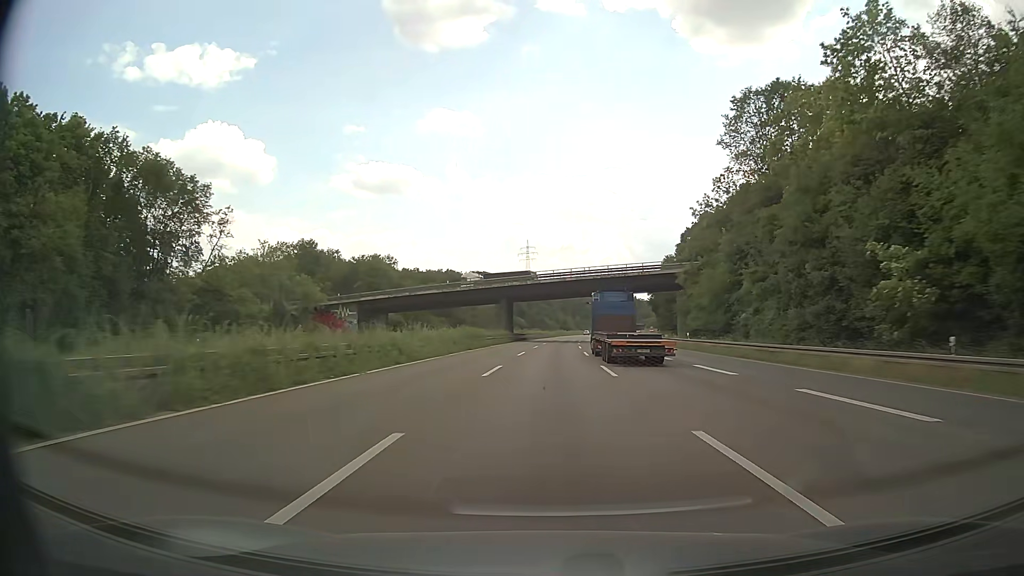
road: motorway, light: Day
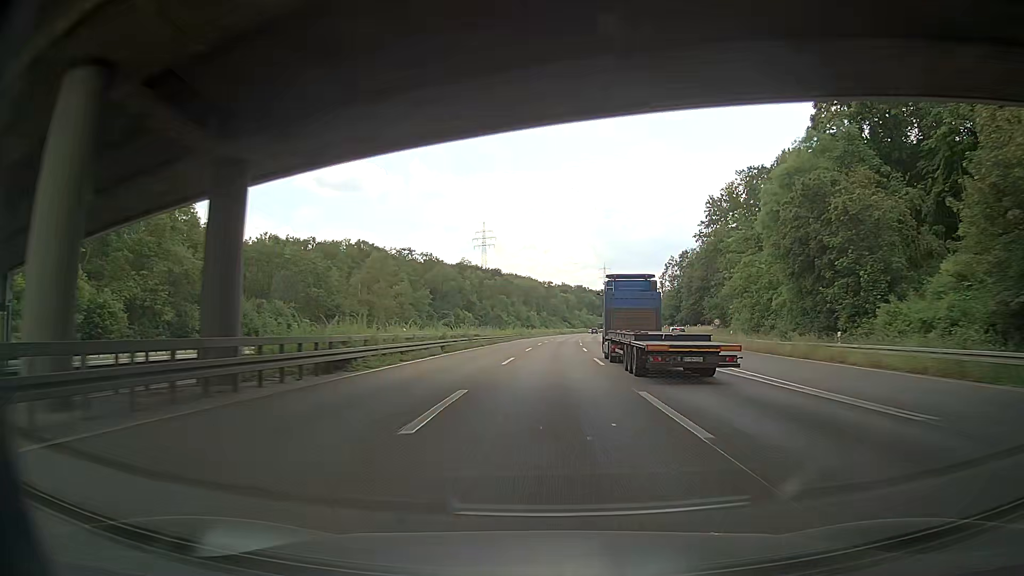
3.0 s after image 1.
(+2.3, +83.0) m; +3°
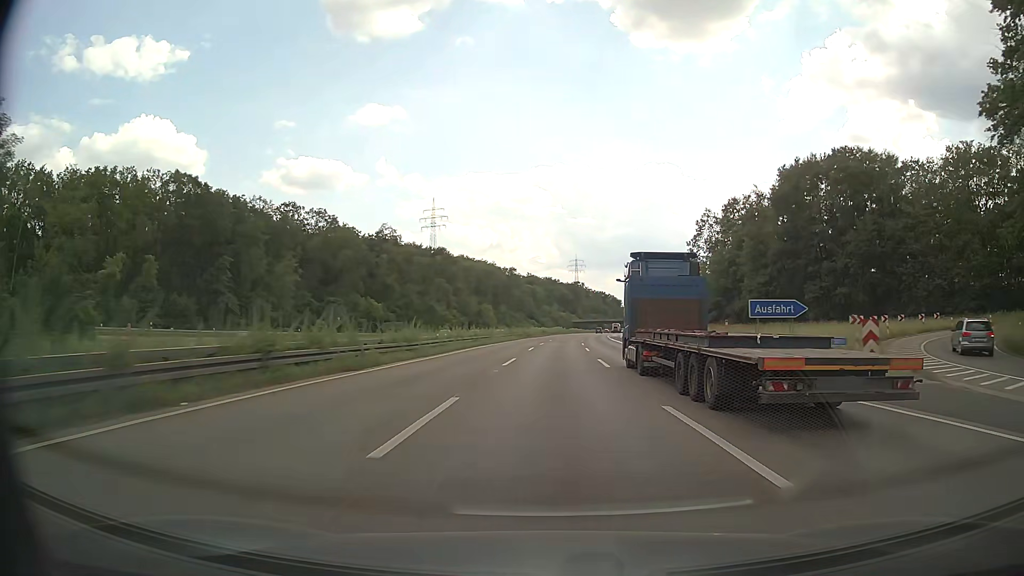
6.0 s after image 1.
(+2.2, +83.0) m; +3°
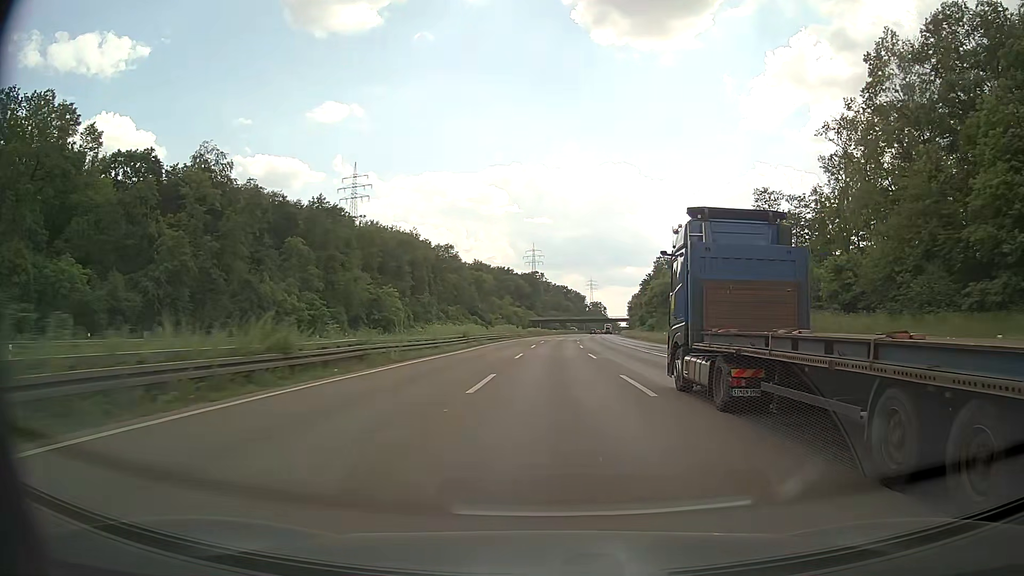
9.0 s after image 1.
(+2.4, +82.9) m; +4°
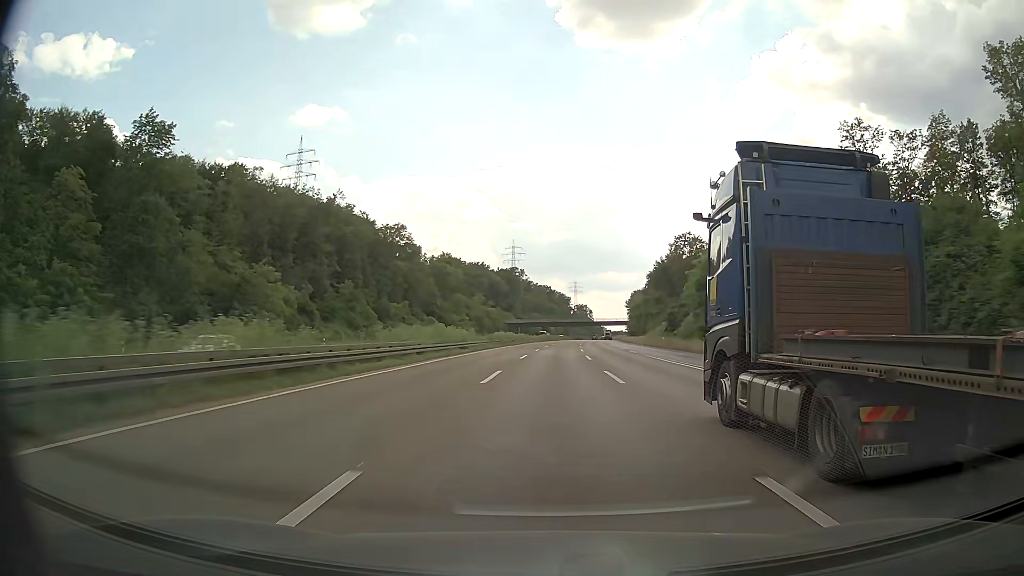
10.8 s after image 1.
(+0.8, +49.8) m; +2°
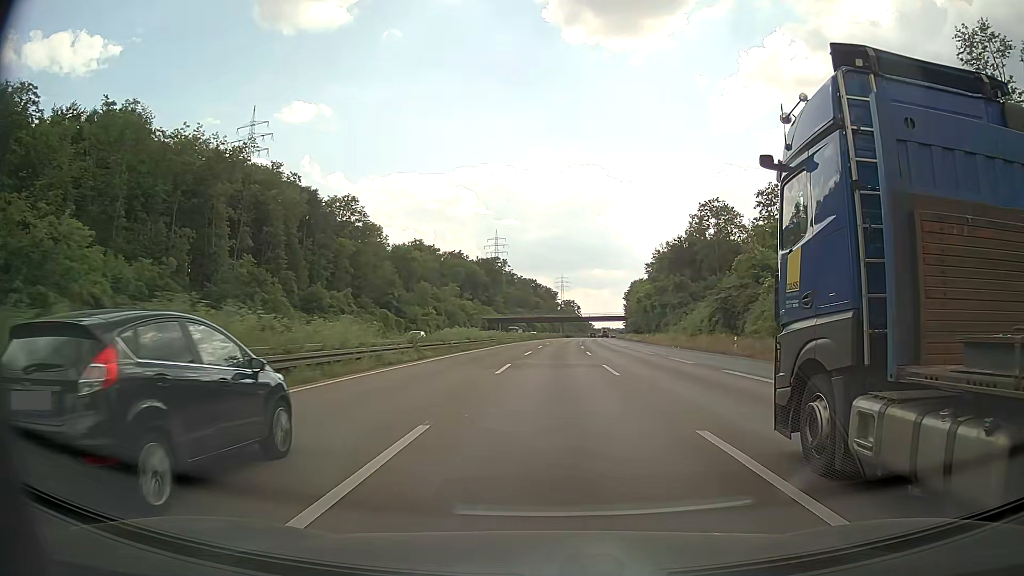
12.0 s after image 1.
(+0.3, +33.2) m; +1°
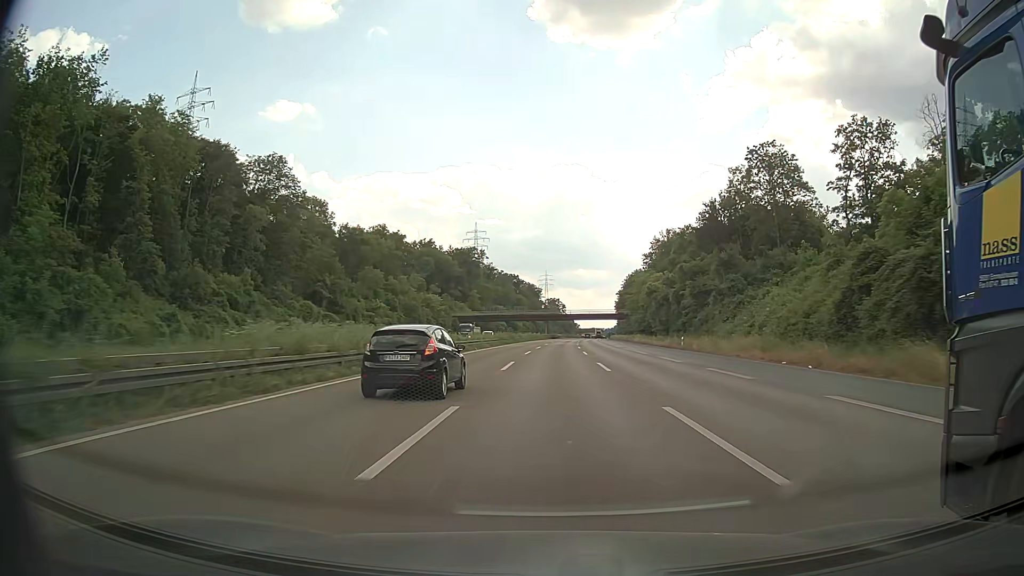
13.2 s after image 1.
(+0.3, +33.3) m; +1°
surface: asphalt
(0, +10) (0, +20) (0, +30) (0, +40) (+1, +50) (+1, +60) (+1, +70) (+2, +80) (+2, +90) (+3, +100) m
